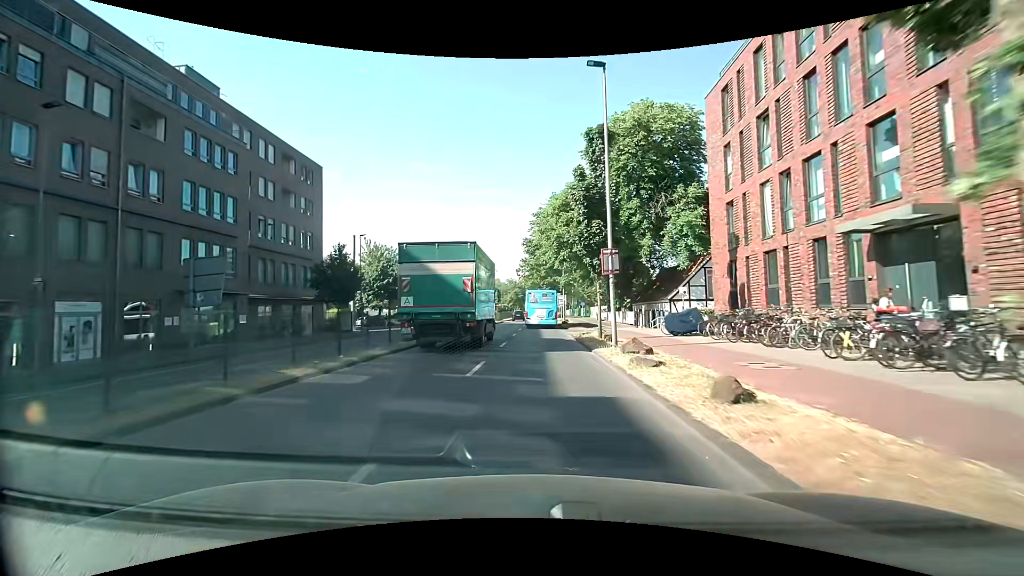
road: secondary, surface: asphalt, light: Day
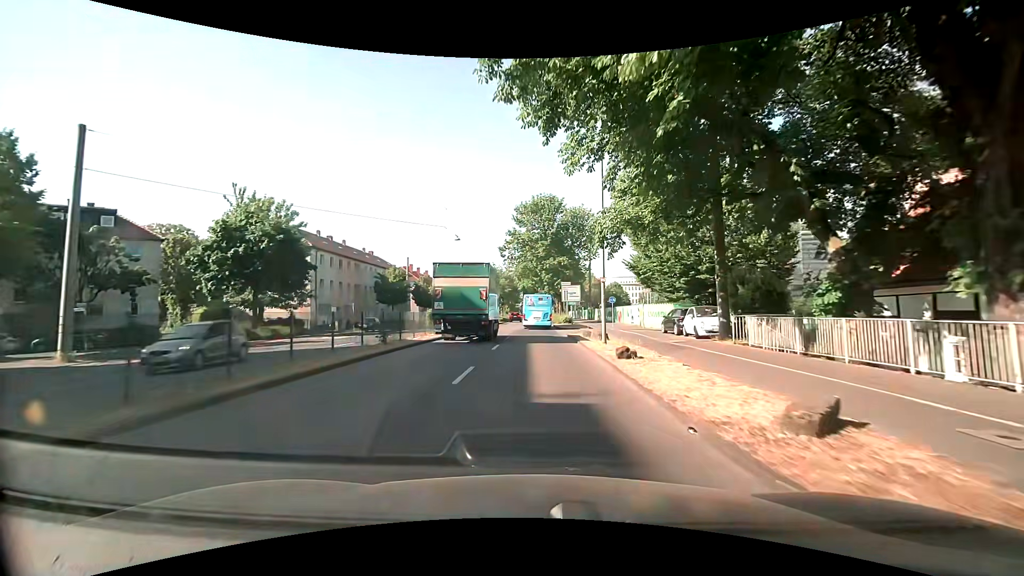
(+0.1, +37.0) m; +1°
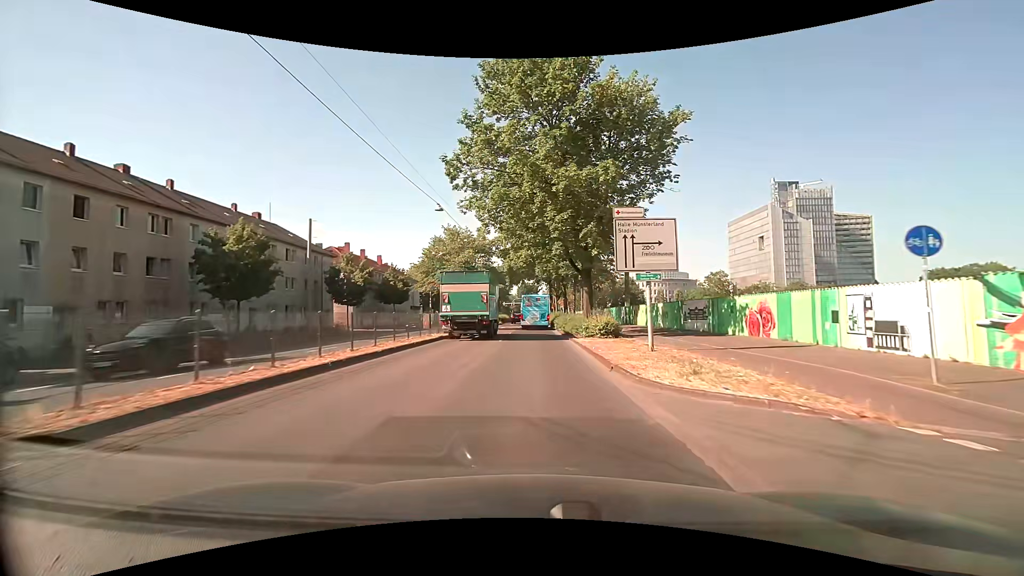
(-0.1, +37.8) m; 0°
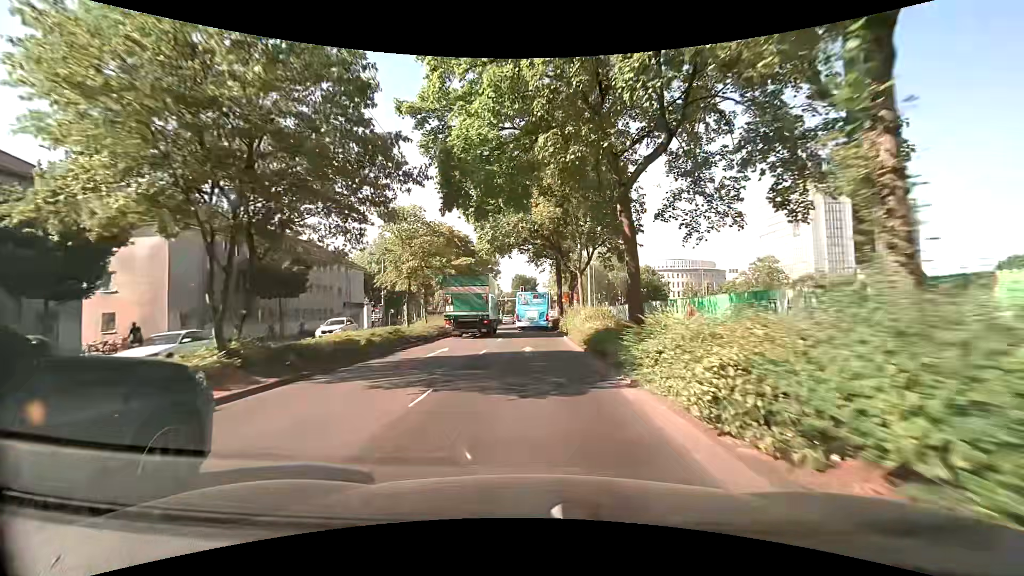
(-0.1, +35.8) m; 0°
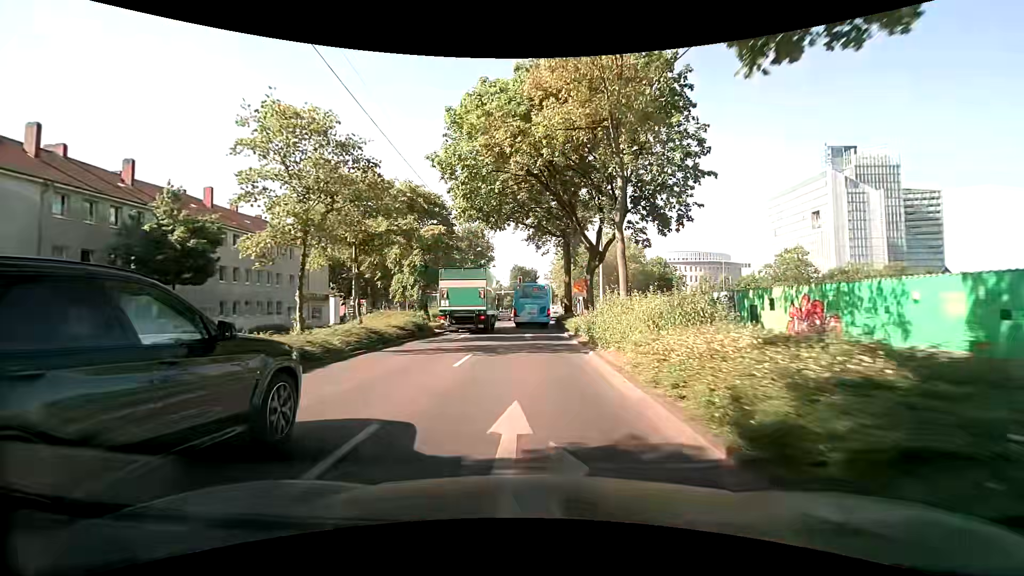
(+0.1, +13.3) m; +1°
